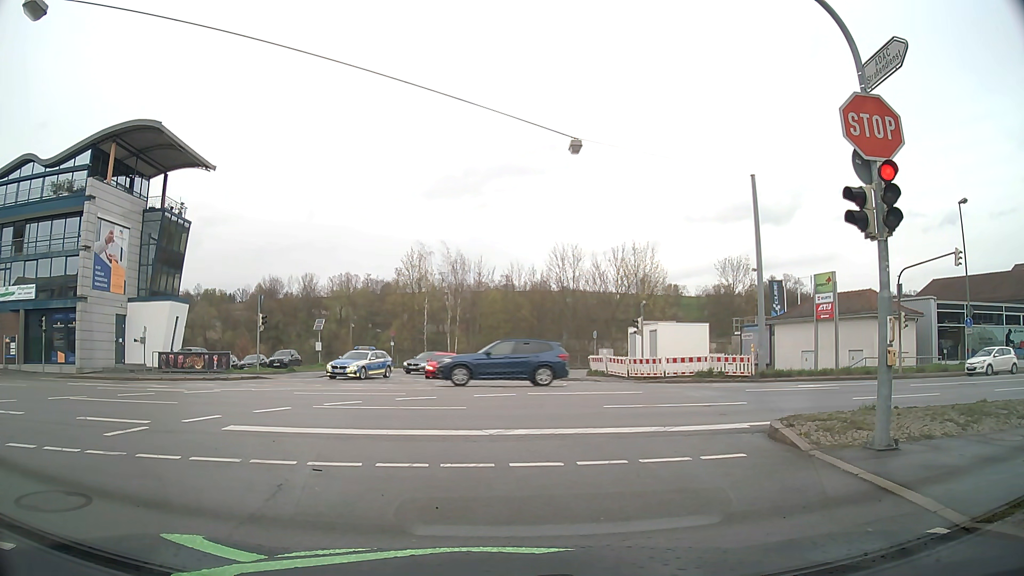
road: tertiary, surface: asphalt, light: Day
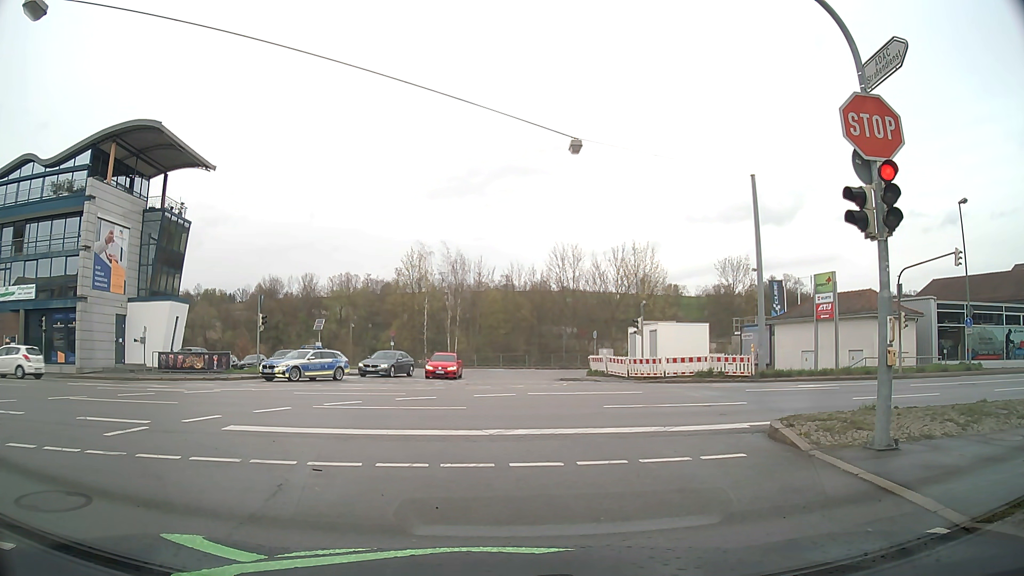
(0.0, 0.0) m; 0°
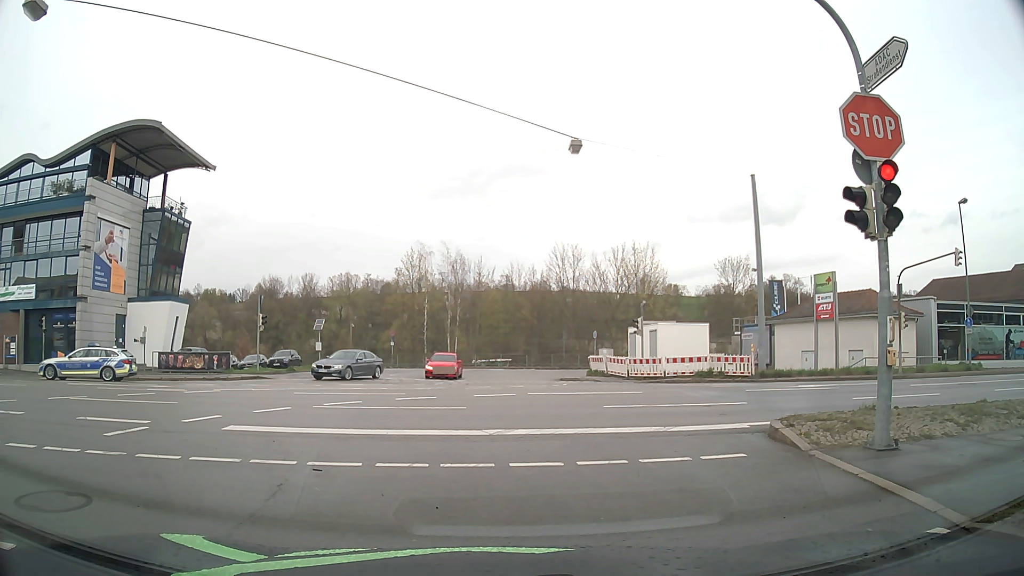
(0.0, 0.0) m; 0°
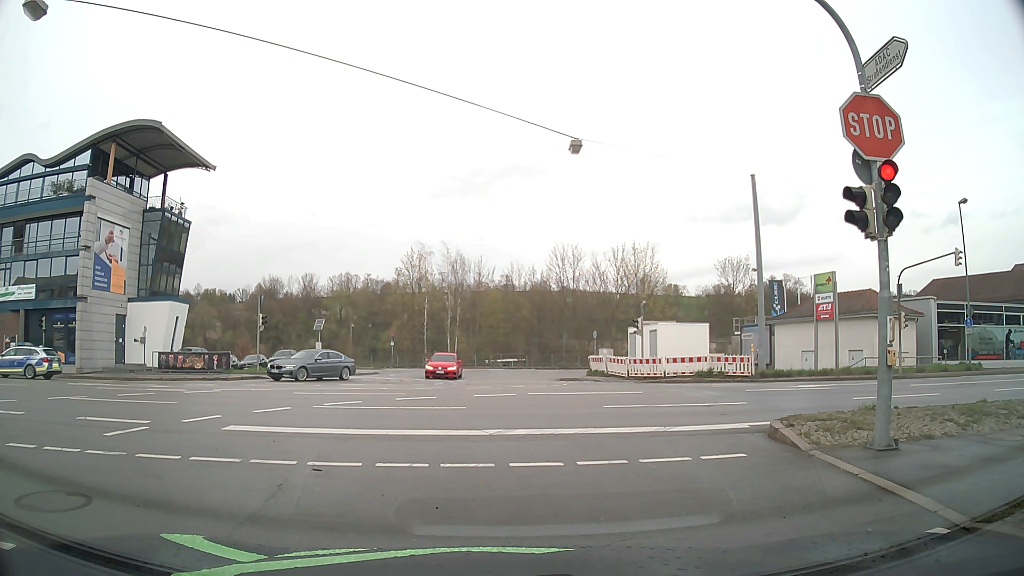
(0.0, 0.0) m; 0°
(-1, +10) (-3, +20) (-11, +25) (-21, +25) (-31, +25) (-41, +24) (-51, +23) (-61, +23) (-71, +22) (-81, +22) m
